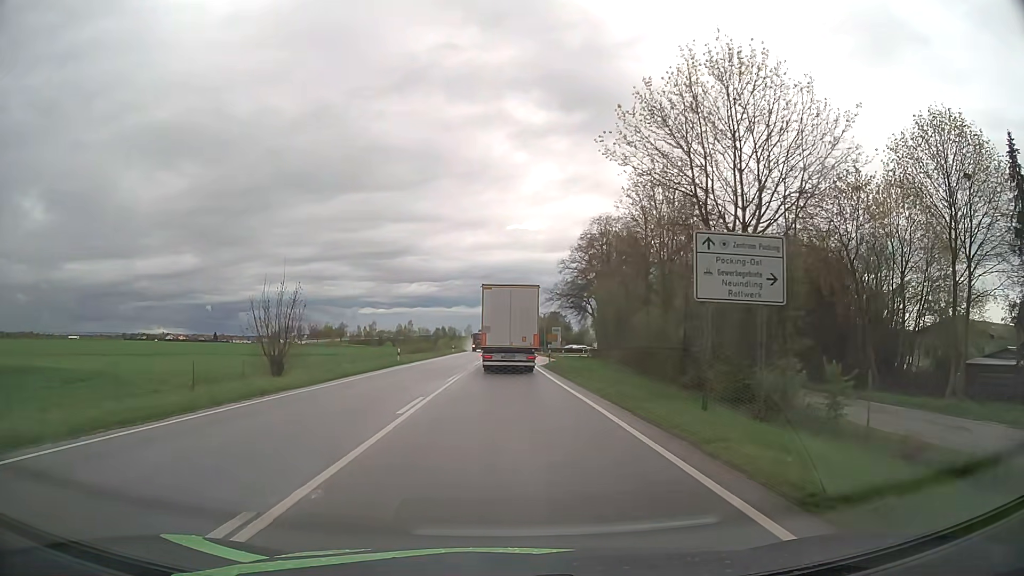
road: primary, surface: asphalt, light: Day
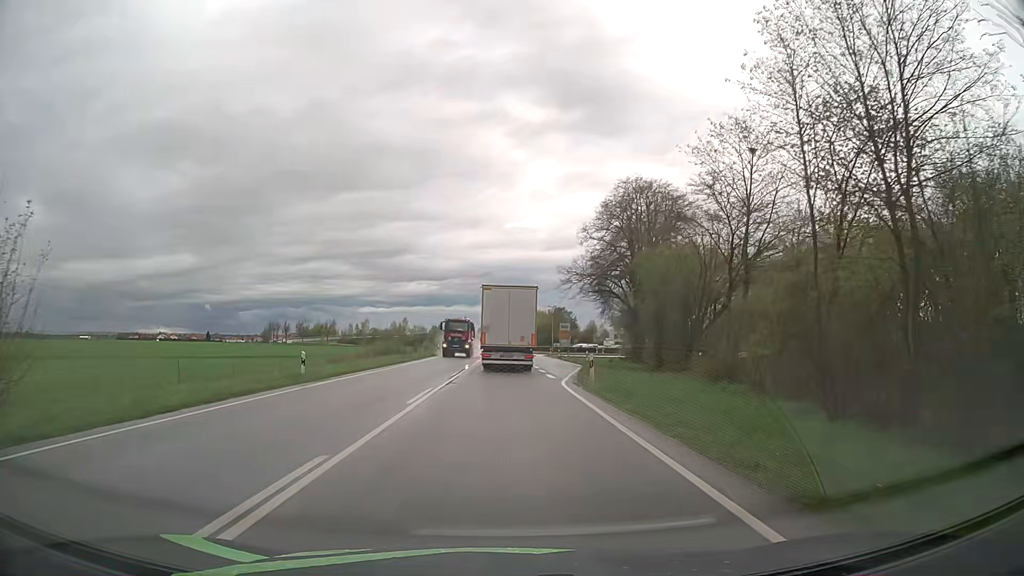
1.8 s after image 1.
(0.0, +21.2) m; 0°
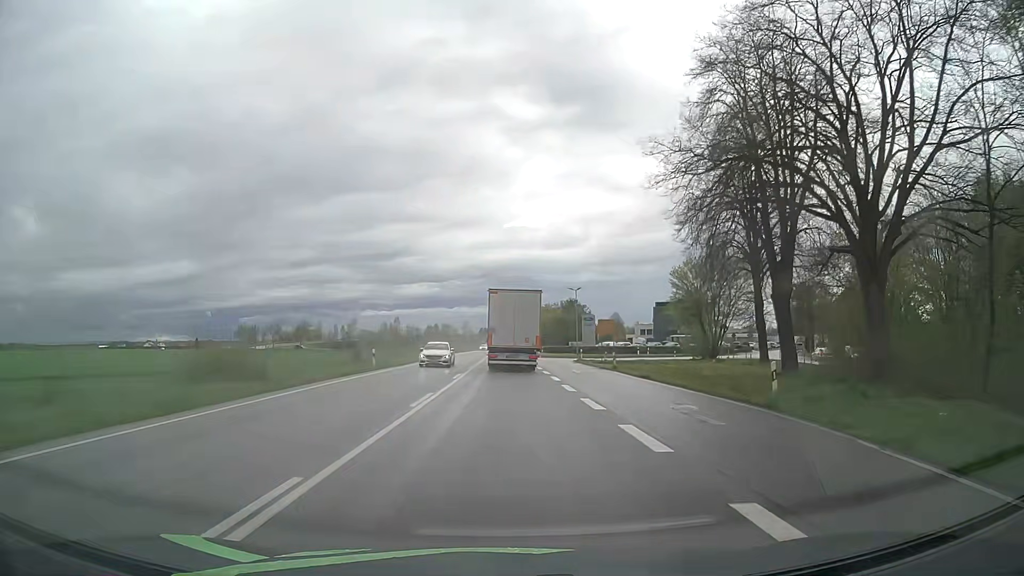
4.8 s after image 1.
(+0.2, +36.9) m; 0°
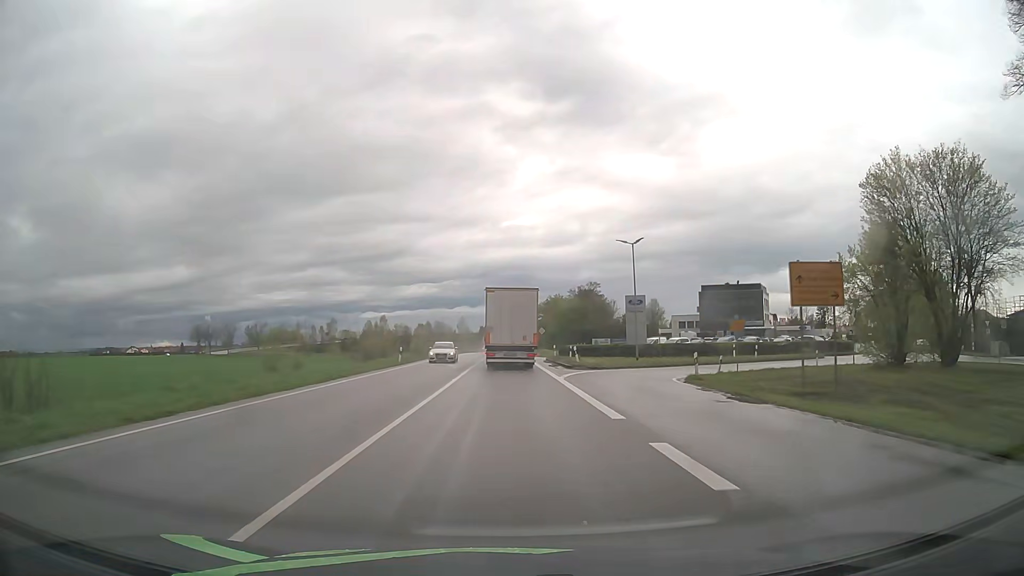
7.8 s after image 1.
(-0.1, +38.6) m; 0°
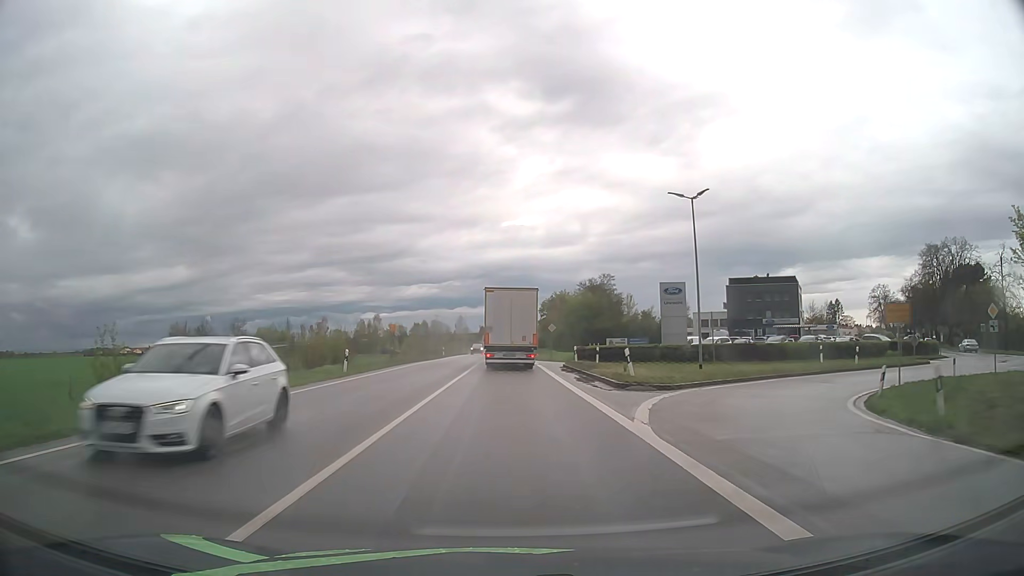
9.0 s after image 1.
(0.0, +15.6) m; 0°
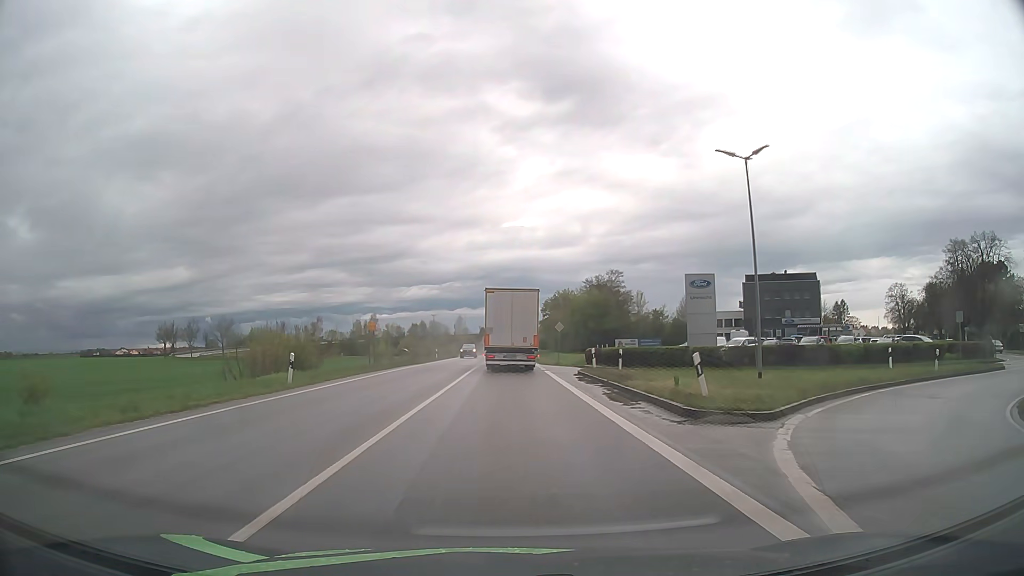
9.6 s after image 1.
(0.0, +7.8) m; 0°
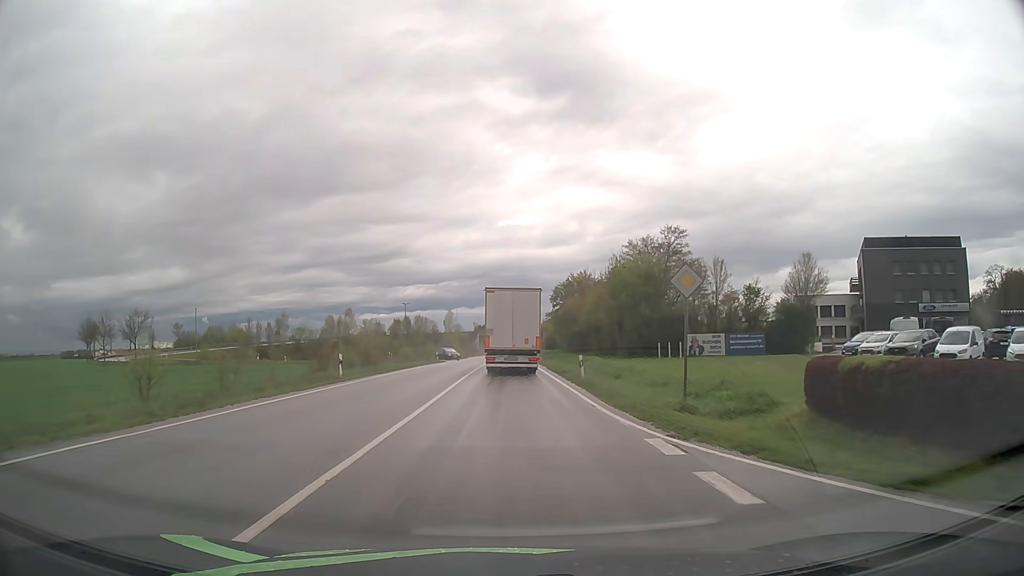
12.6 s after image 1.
(0.0, +38.0) m; 0°
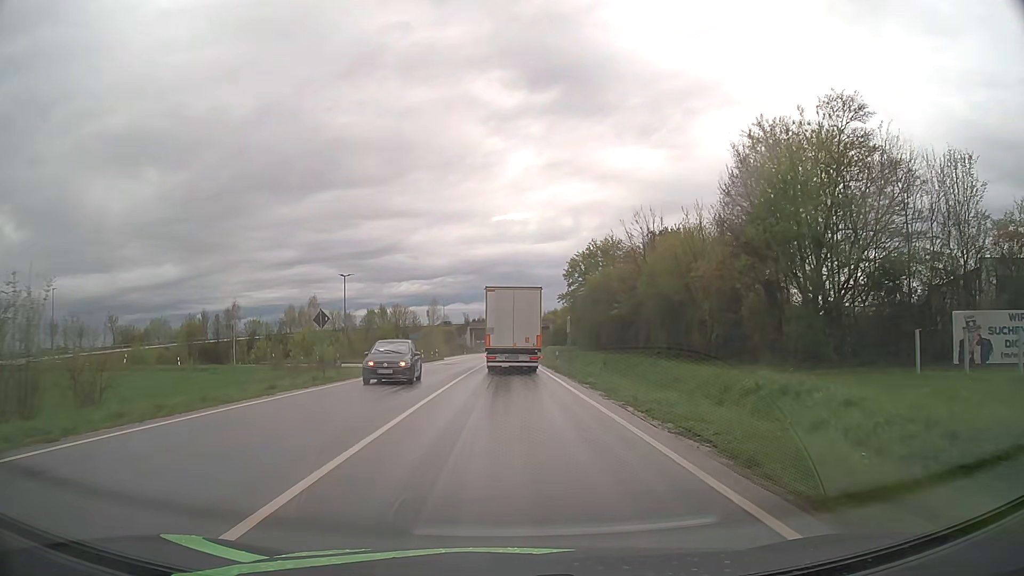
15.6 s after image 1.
(+0.2, +36.9) m; 0°
(0, +10) (0, +20) (0, +30) (0, +40) (0, +50) (0, +60) (0, +70) (+1, +80) (+1, +90) (+1, +100) m
